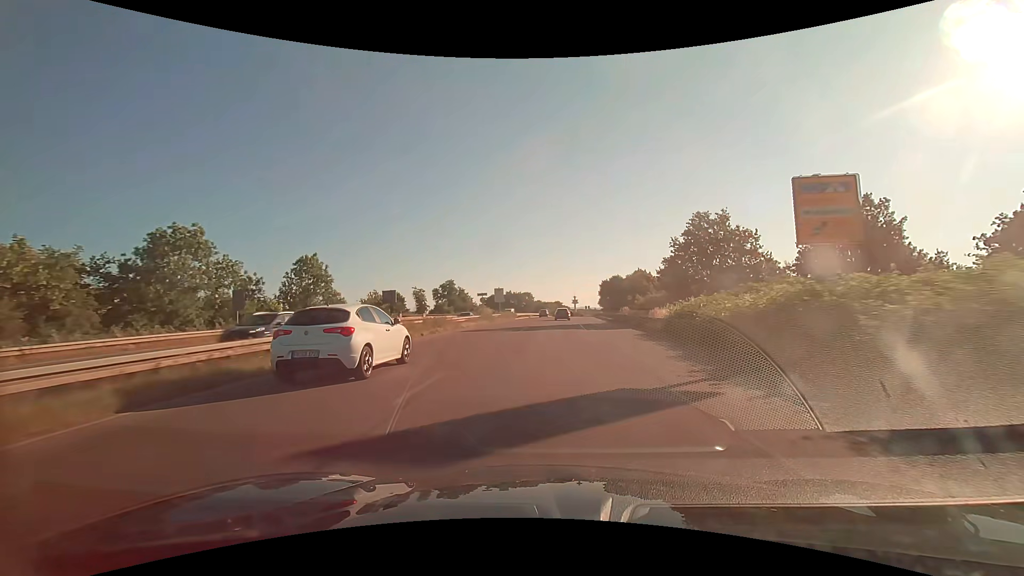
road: trunk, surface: asphalt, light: Day
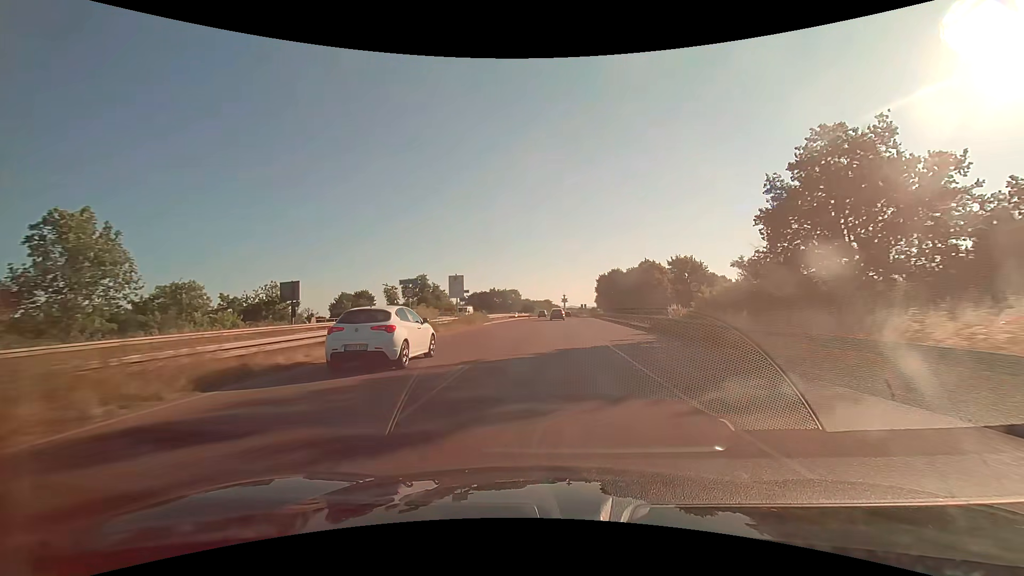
(+0.3, +24.7) m; +1°
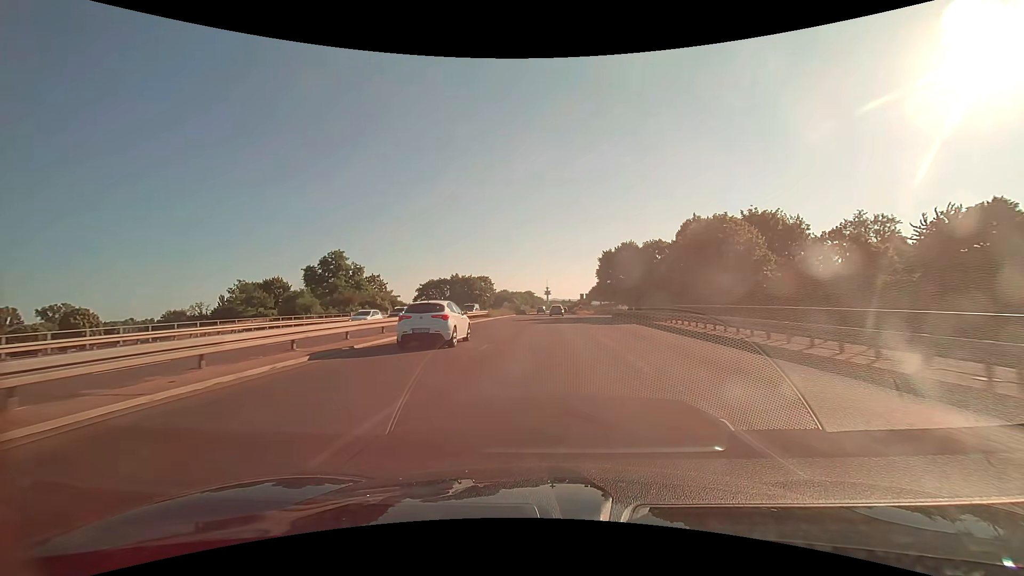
(+0.9, +49.5) m; +2°
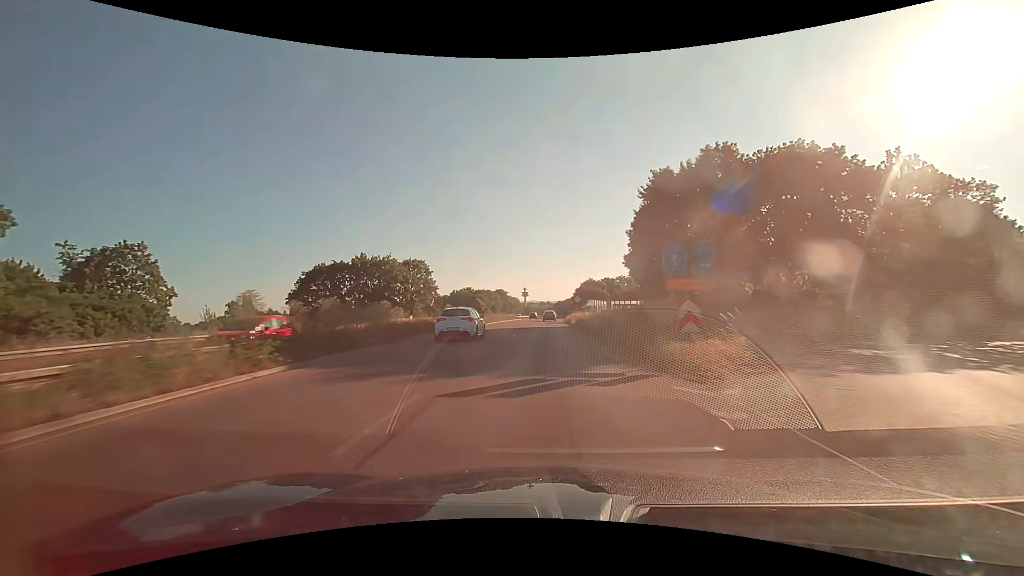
(+1.3, +62.1) m; +2°
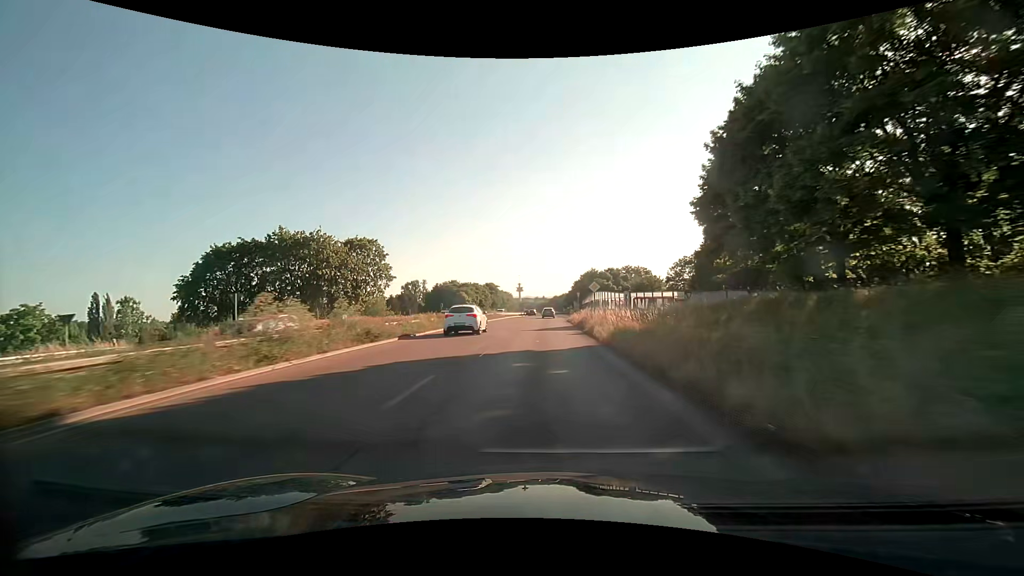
(+0.1, +24.9) m; +1°
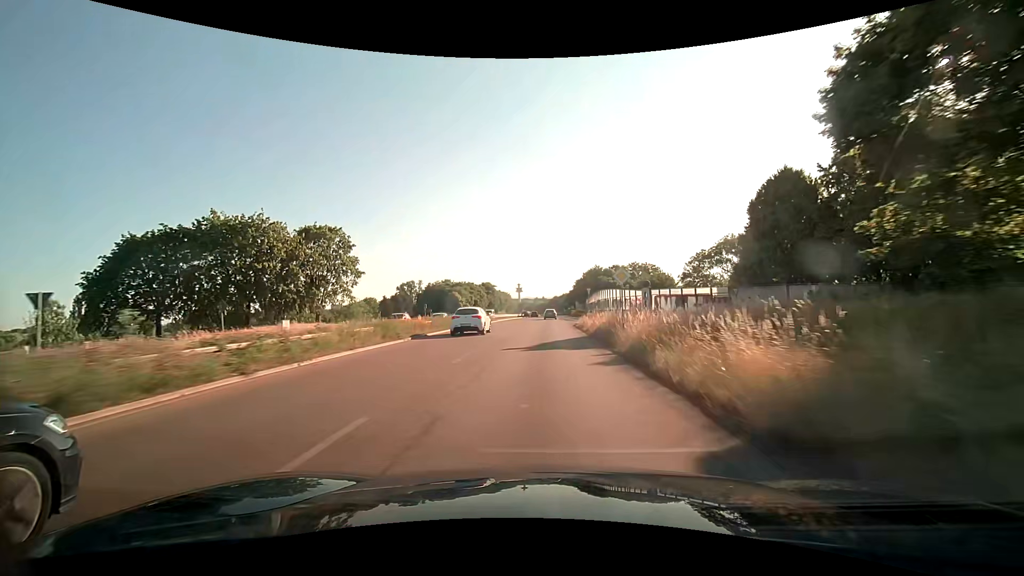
(0.0, +12.4) m; 0°
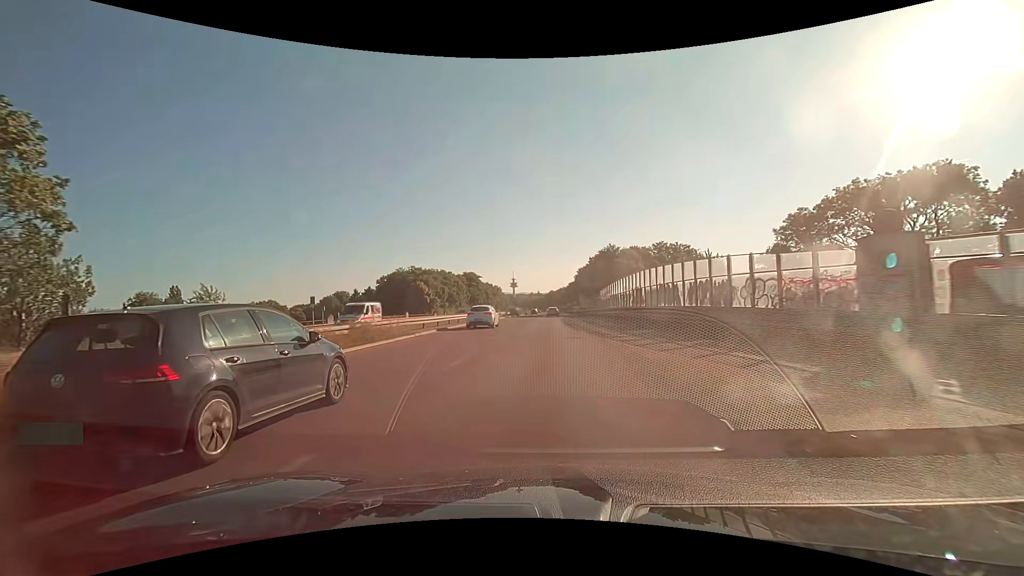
(+0.1, +37.4) m; 0°
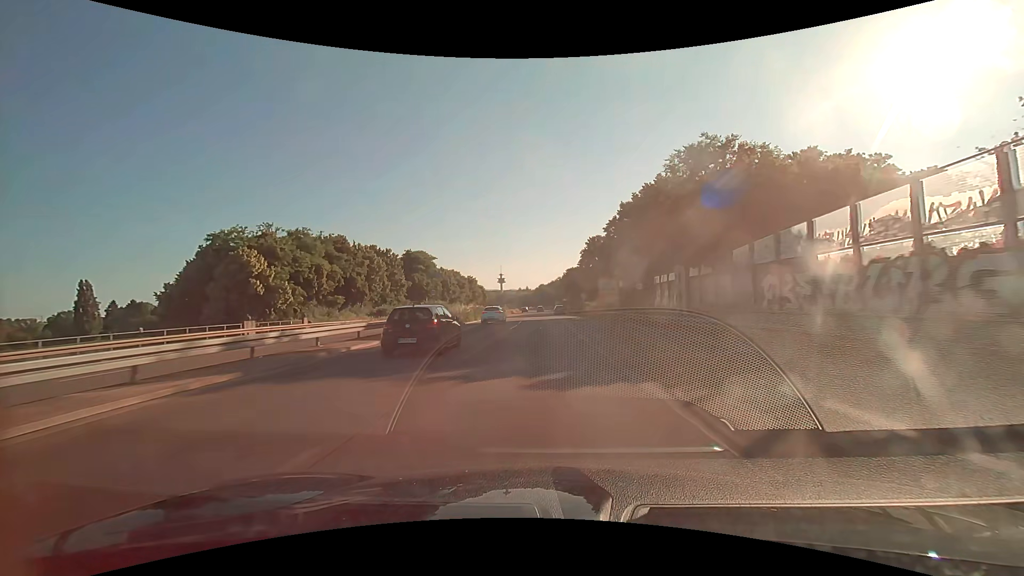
(+0.5, +62.2) m; +1°
(0, +10) (0, +20) (0, +30) (+1, +40) (+1, +50) (+1, +60) (+2, +70) (+2, +80) (+2, +90) (+2, +100) m
